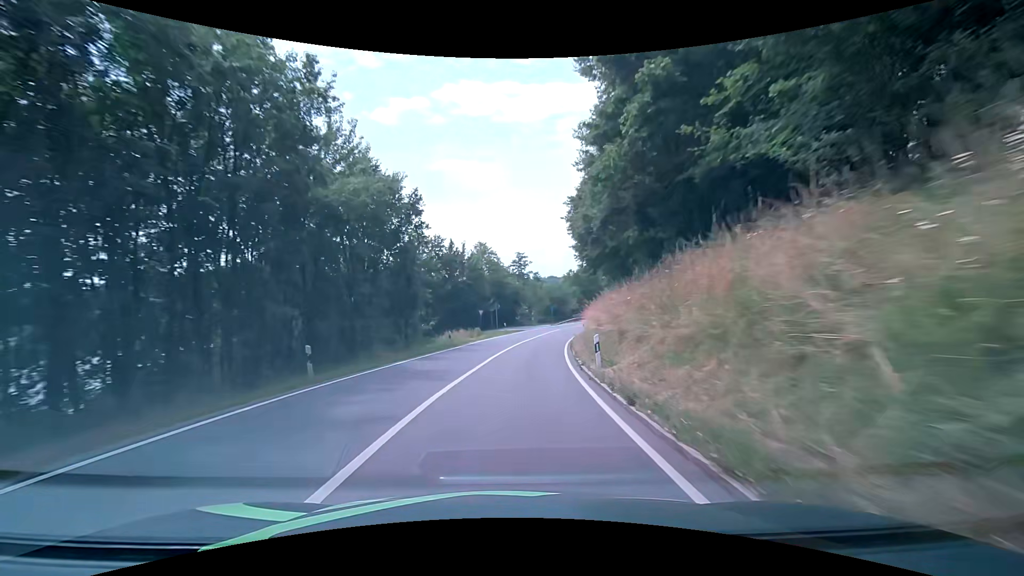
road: secondary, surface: asphalt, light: Day
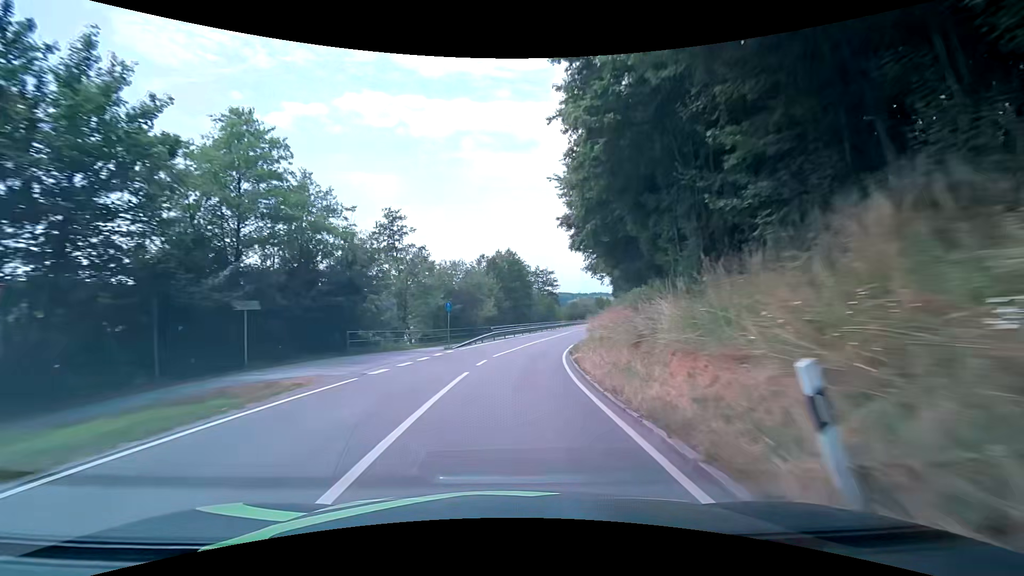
(+3.4, +43.6) m; +11°
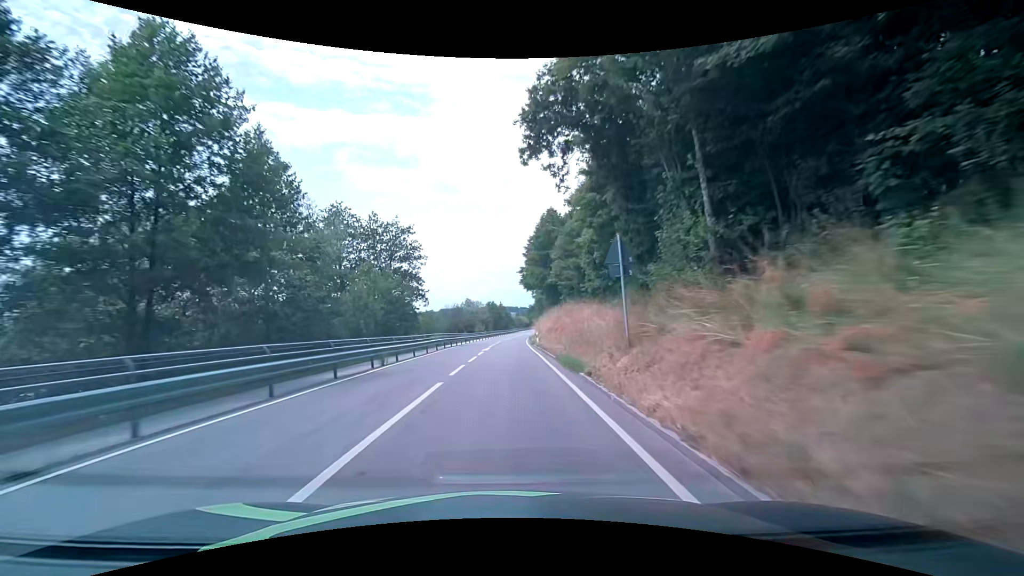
(+7.0, +54.2) m; +14°
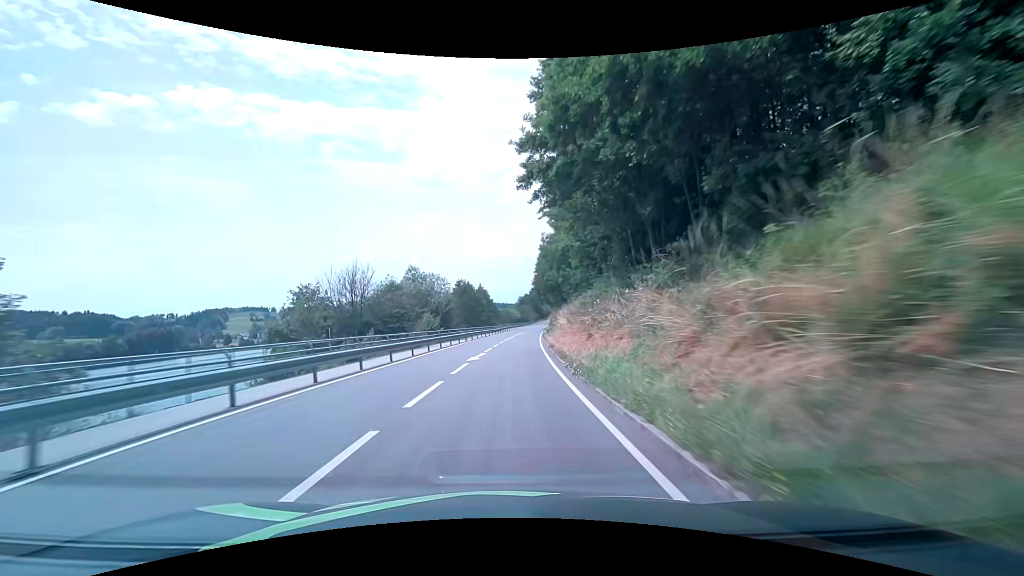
(+0.6, +53.6) m; +2°
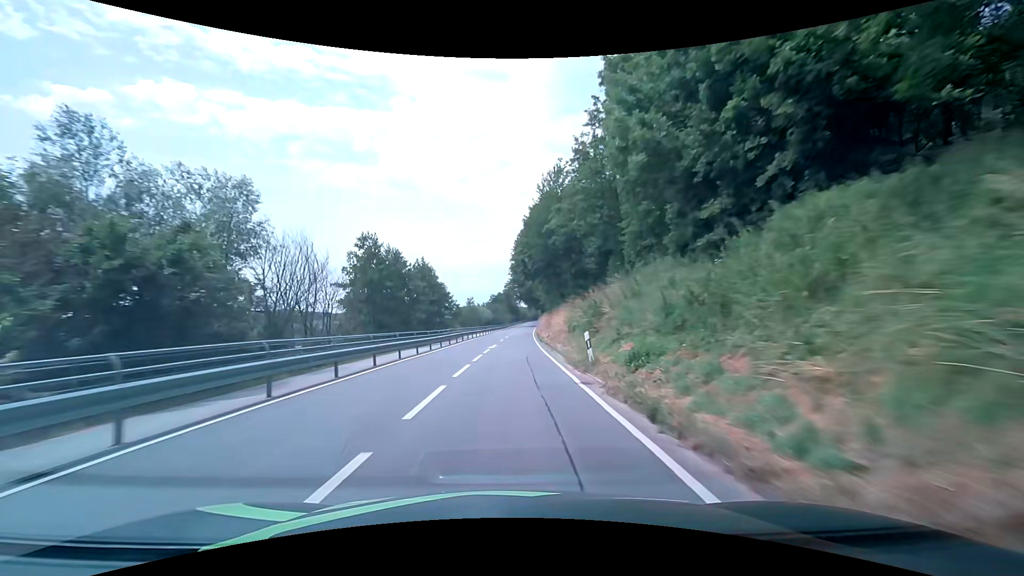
(+1.1, +43.0) m; +3°
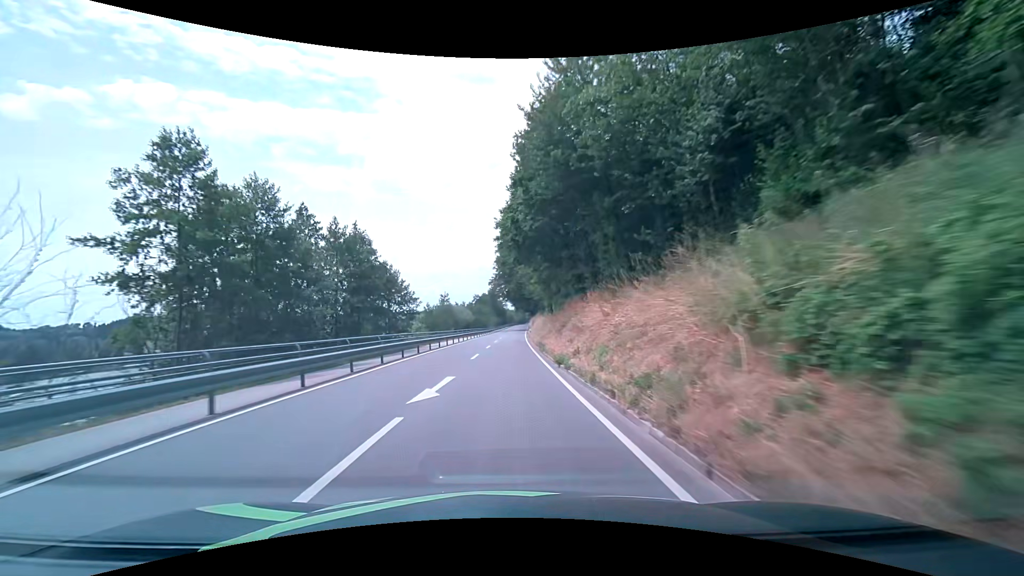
(+0.4, +21.5) m; +1°
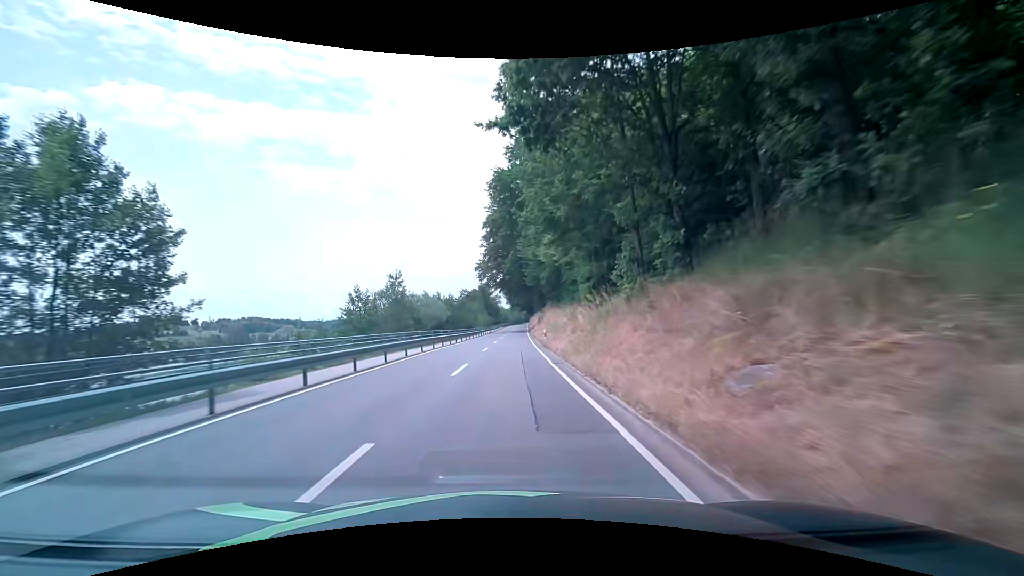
(+0.3, +32.3) m; +1°
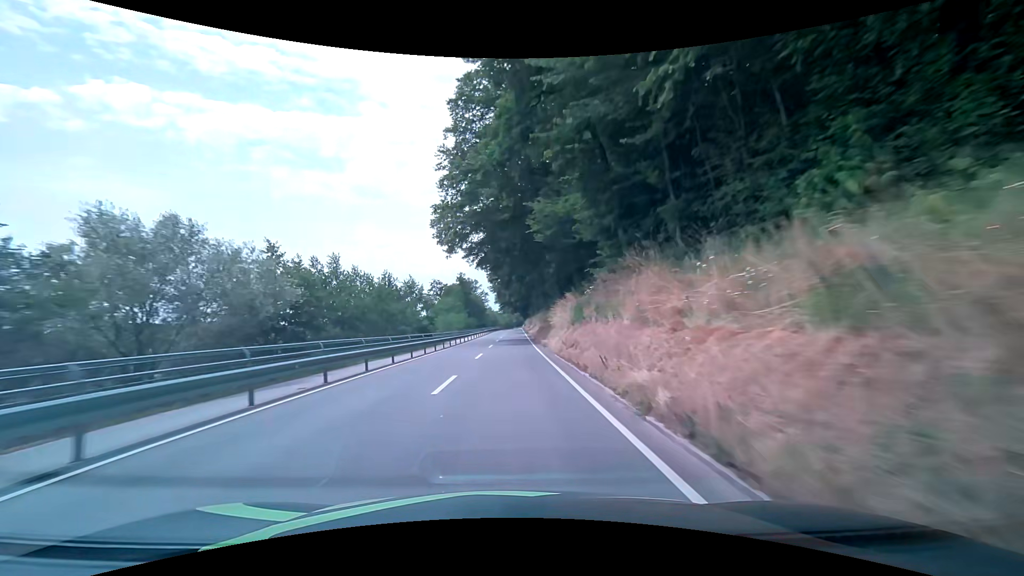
(+0.8, +42.8) m; +2°
(0, +10) (0, +20) (0, +30) (0, +40) (0, +50) (0, +60) (0, +70) (0, +80) (0, +90) (0, +100) m
